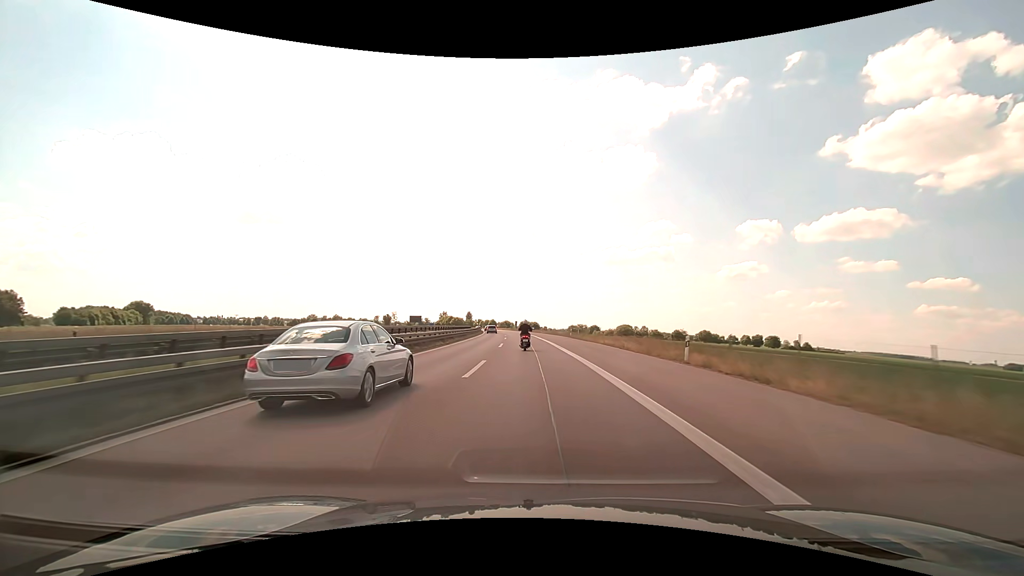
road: motorway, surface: asphalt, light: Day
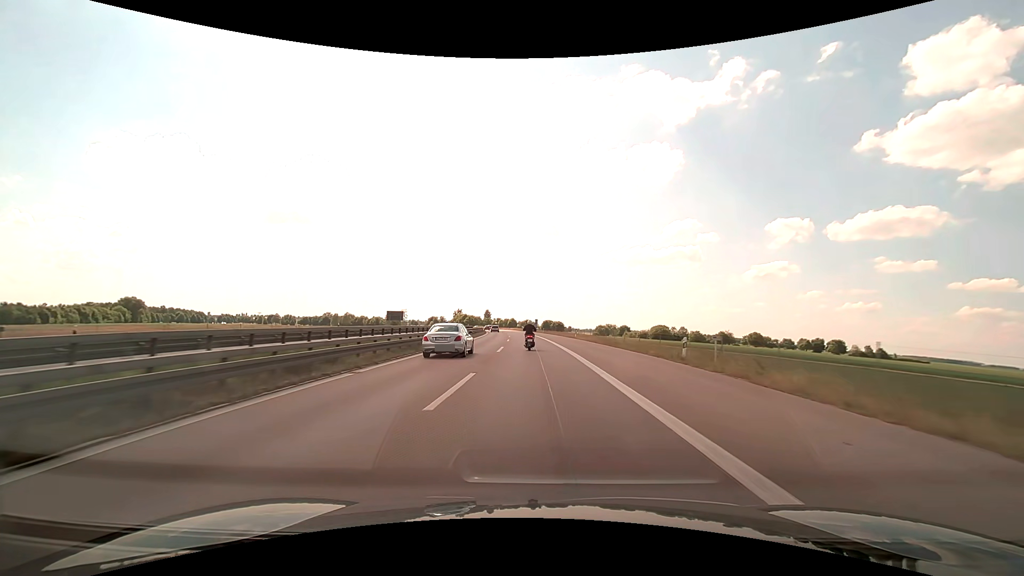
(-1.0, +41.1) m; -3°
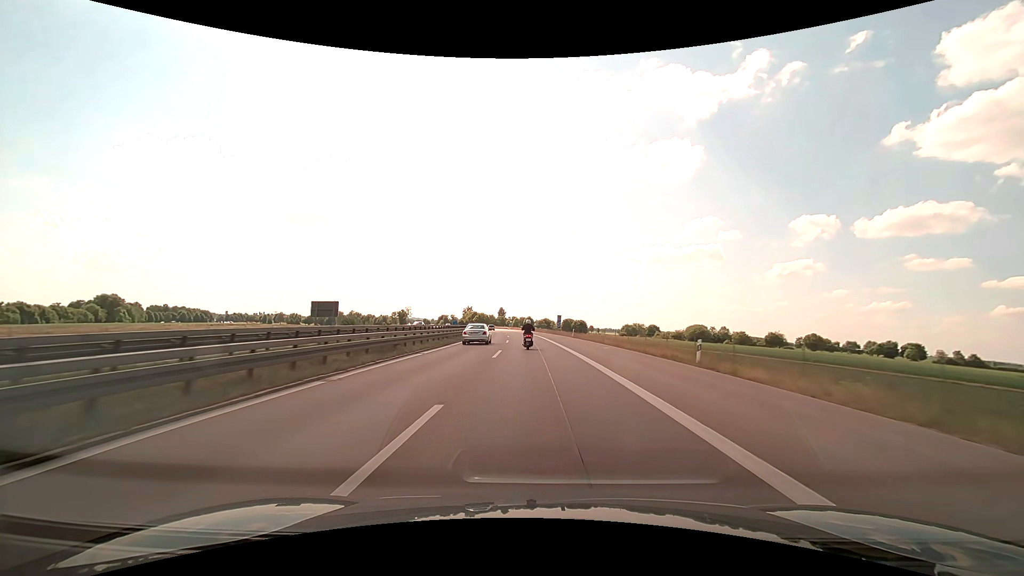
(-0.8, +41.4) m; -2°
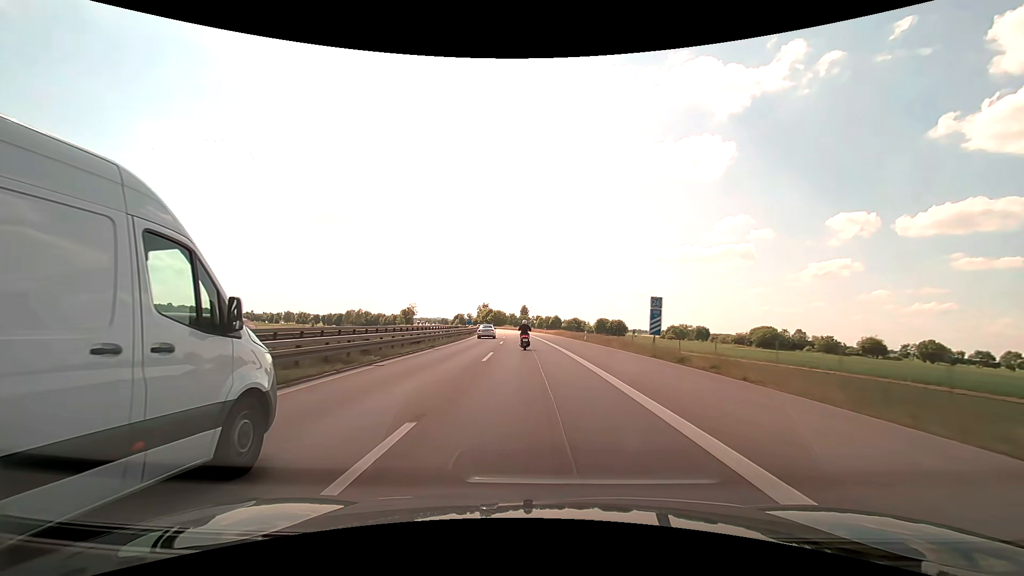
(-1.4, +55.7) m; -3°
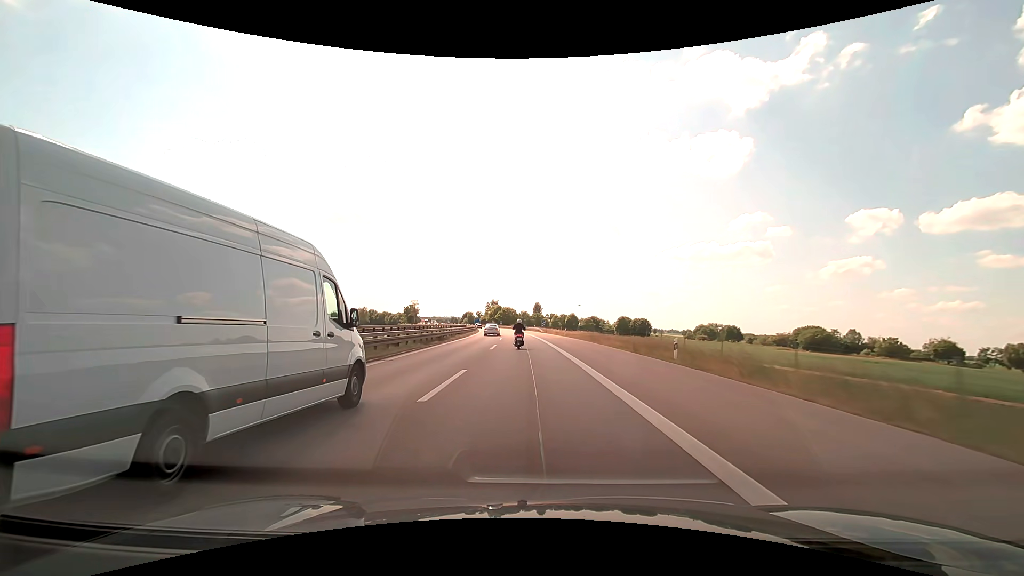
(-0.3, +28.1) m; -1°
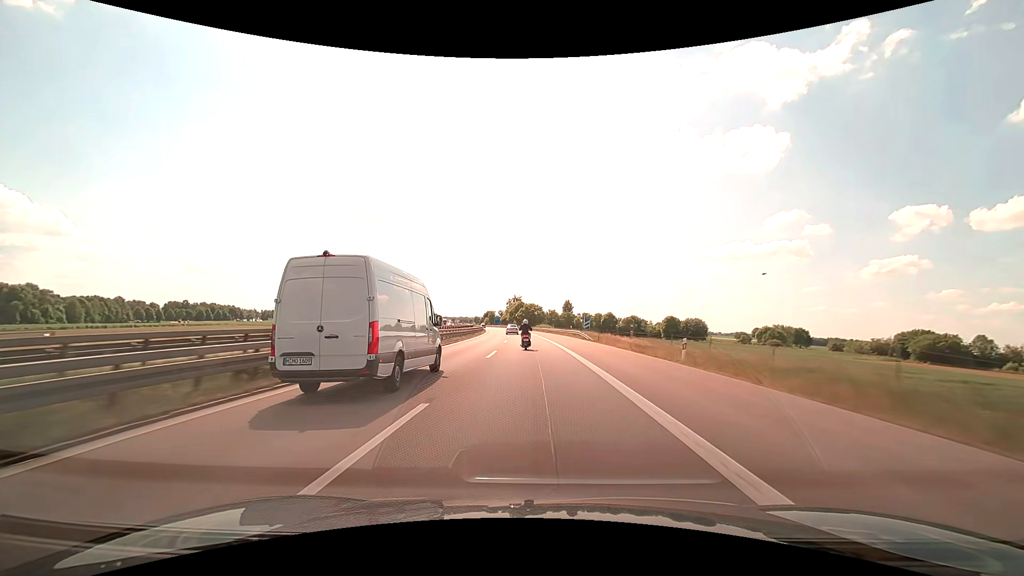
(-1.2, +42.4) m; -3°
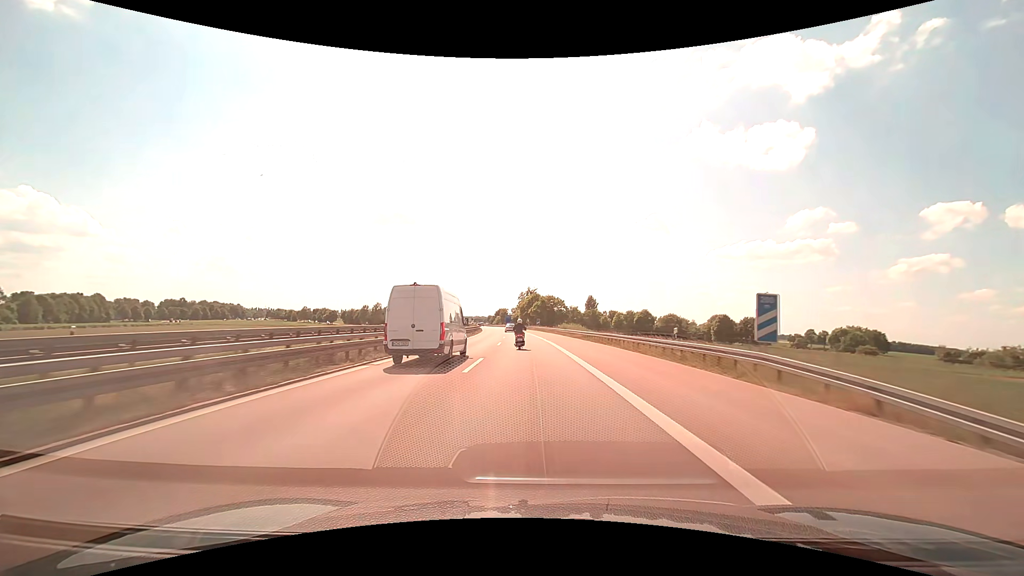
(-0.7, +42.6) m; -2°
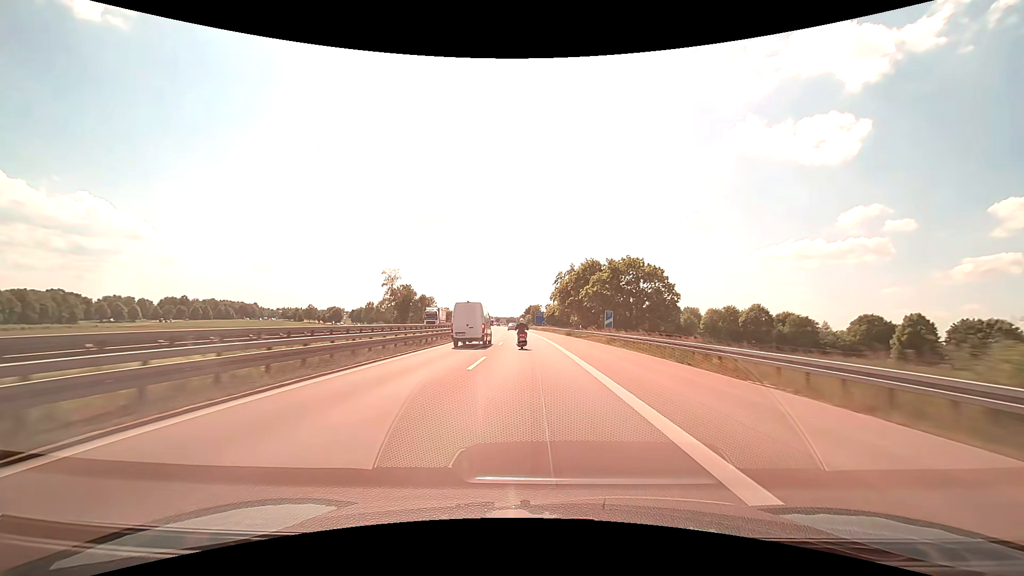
(-2.8, +71.5) m; -4°
(0, +10) (0, +20) (0, +30) (-1, +40) (-1, +50) (-2, +60) (-2, +70) (-3, +80) (-4, +90) (-4, +100) m
